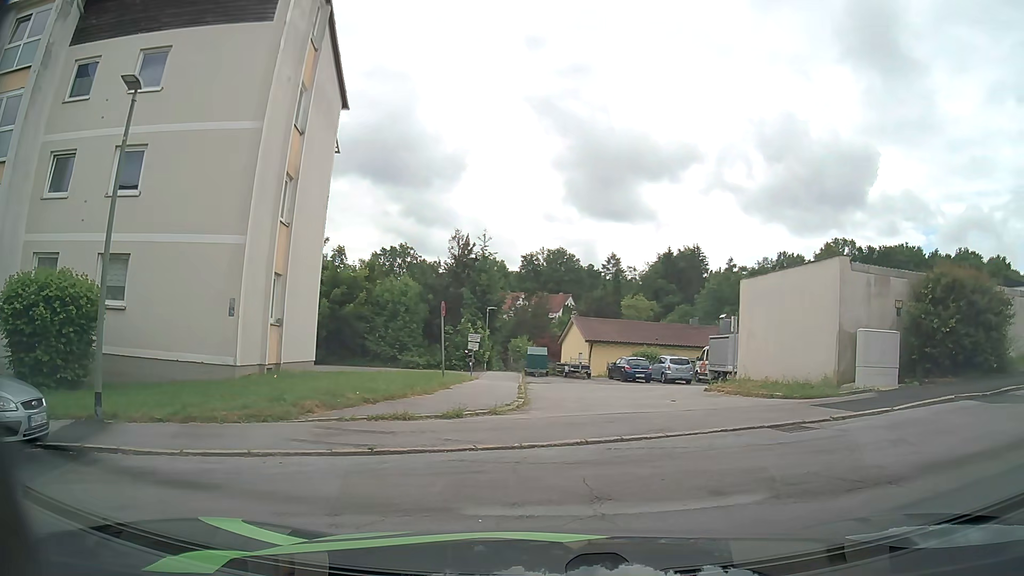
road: residential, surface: asphalt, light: Day
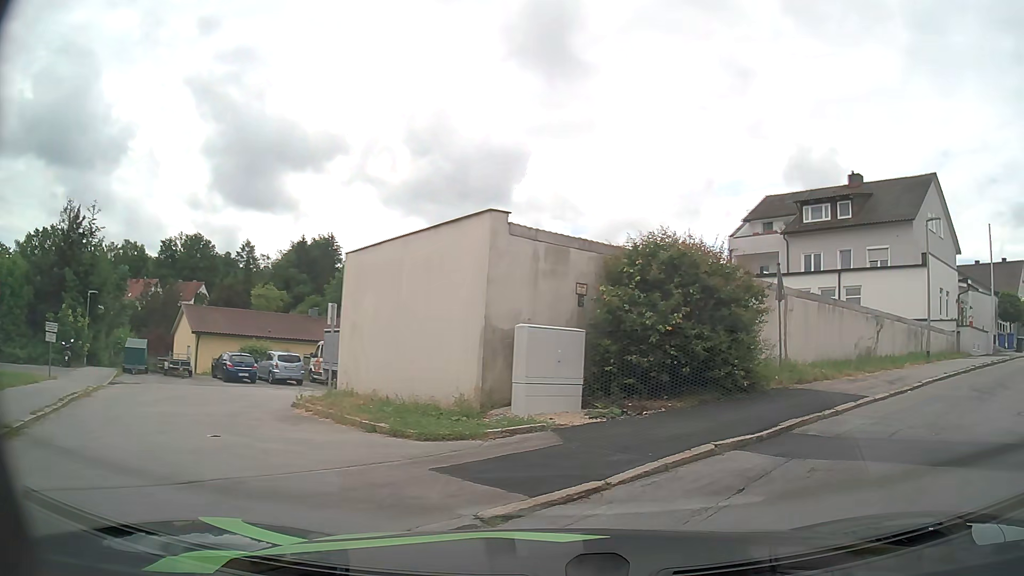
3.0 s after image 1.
(+1.3, +5.8) m; +30°
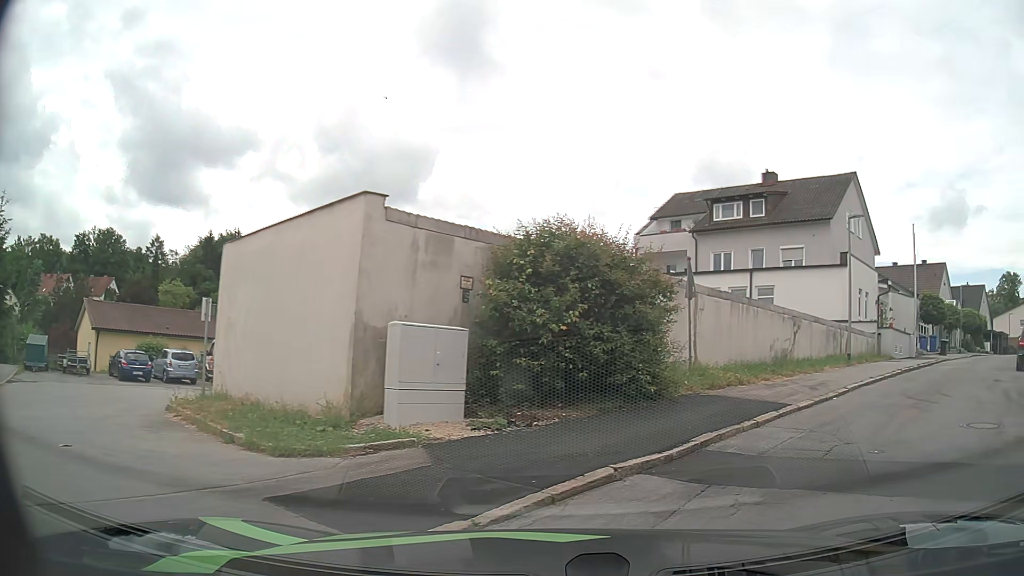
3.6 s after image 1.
(+0.1, +1.3) m; +8°
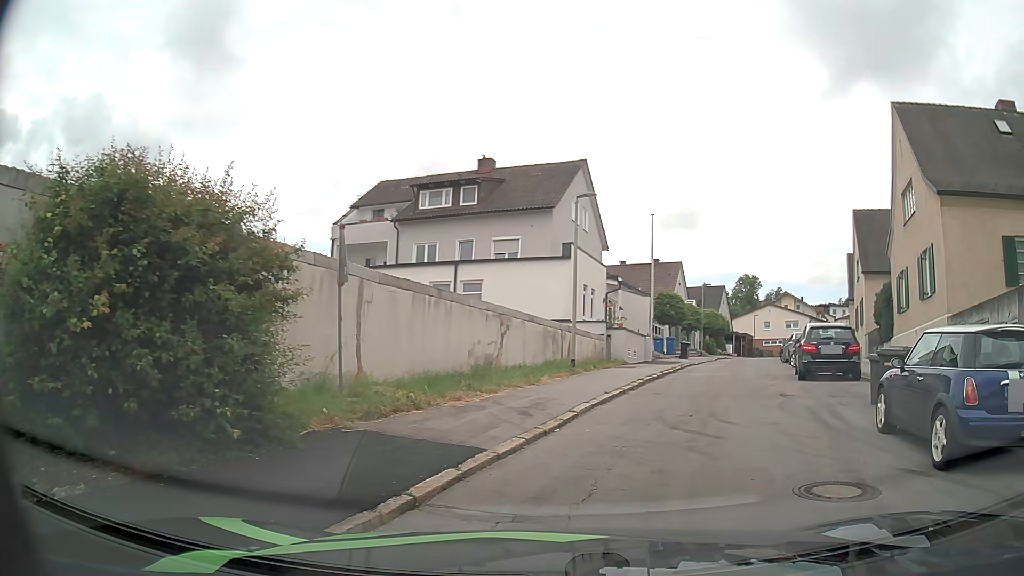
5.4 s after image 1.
(+1.0, +4.2) m; +24°
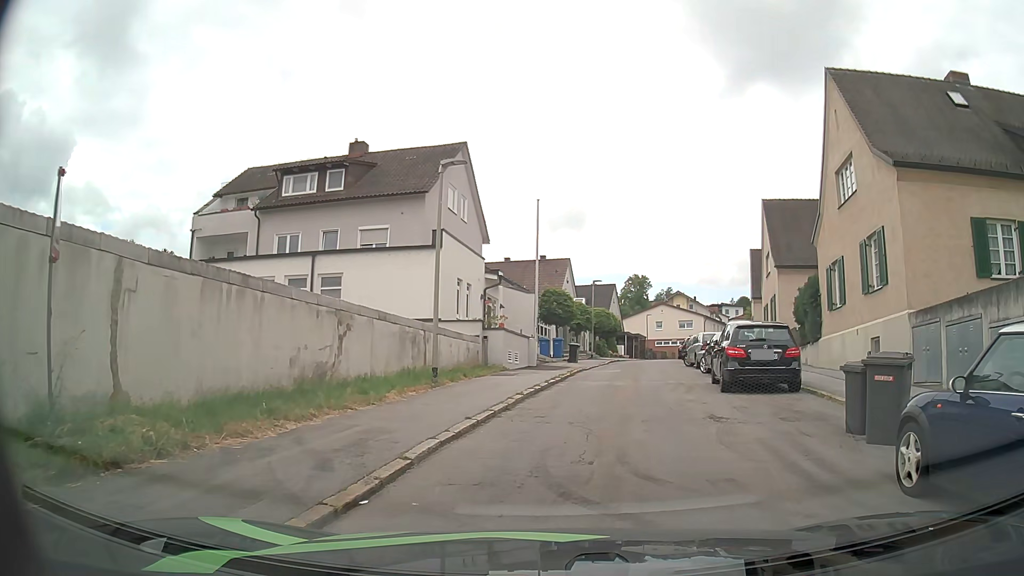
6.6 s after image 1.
(+0.4, +3.9) m; +12°
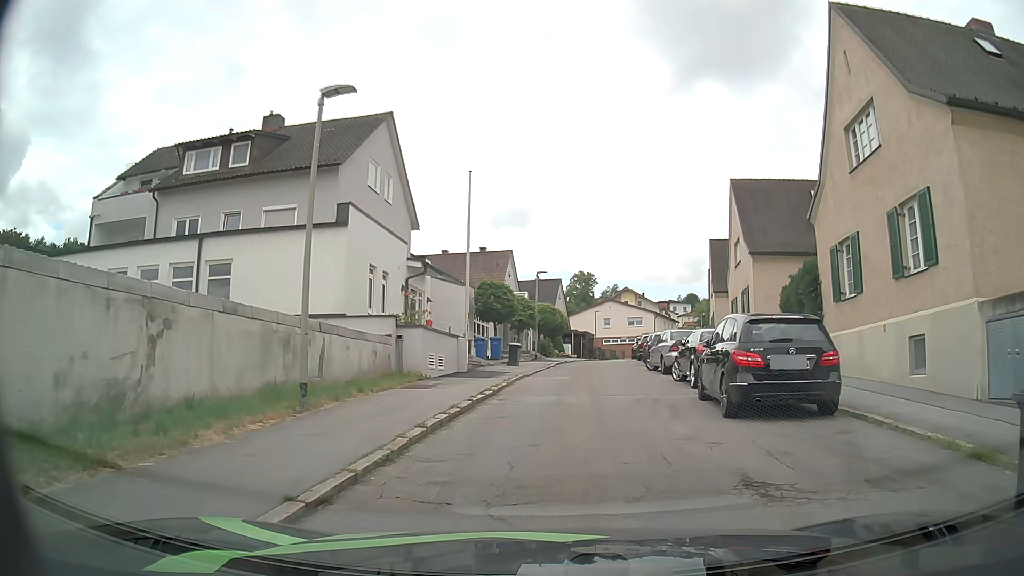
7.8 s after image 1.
(+0.1, +4.9) m; +2°
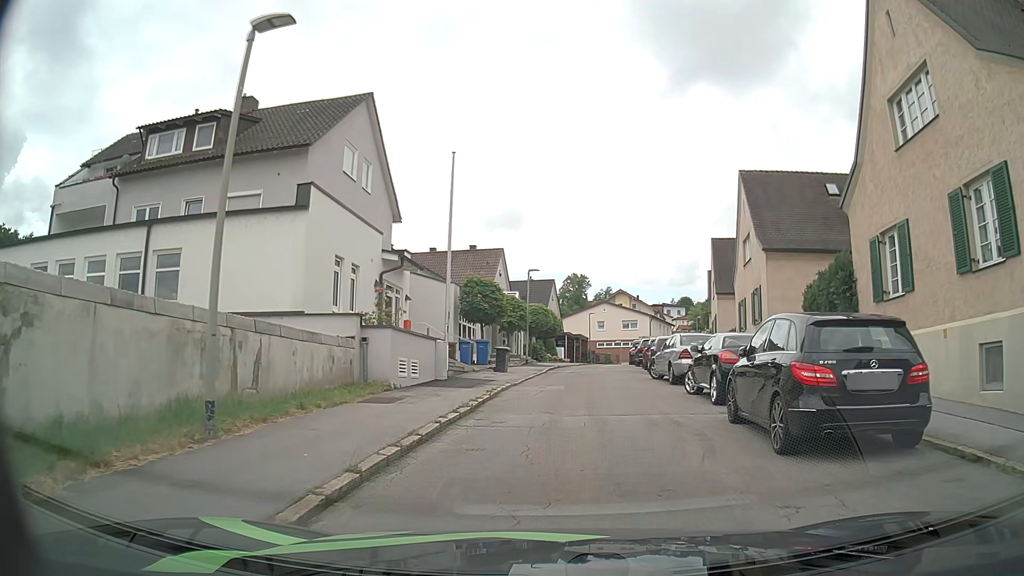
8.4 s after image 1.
(+0.1, +2.8) m; +1°
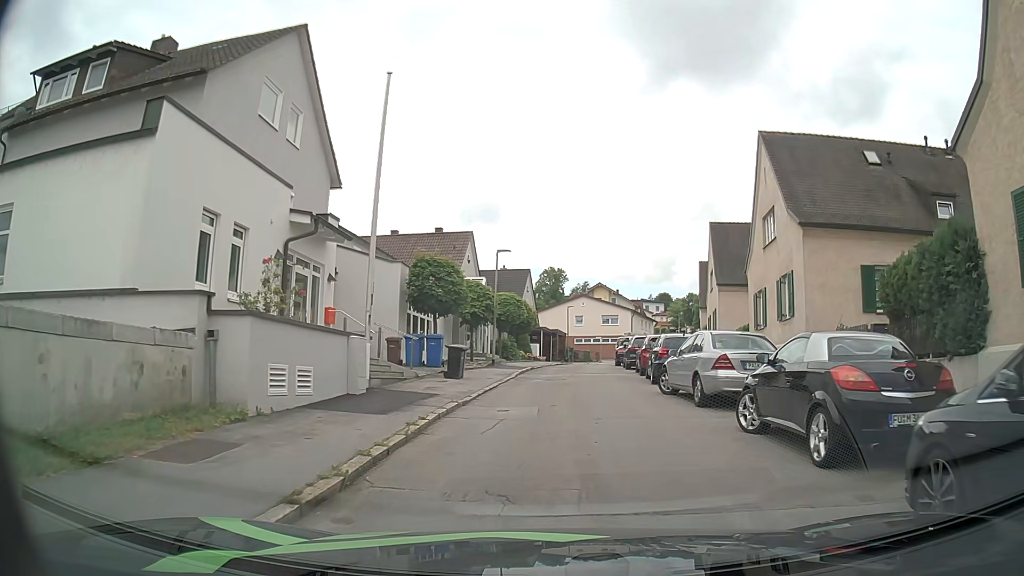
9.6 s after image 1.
(+0.2, +6.4) m; +2°
(0, +10) (+1, +20) (+1, +30) (+2, +40) (+3, +50) (+5, +60) (+8, +69) (+11, +79) (+15, +88) (+19, +97) m
